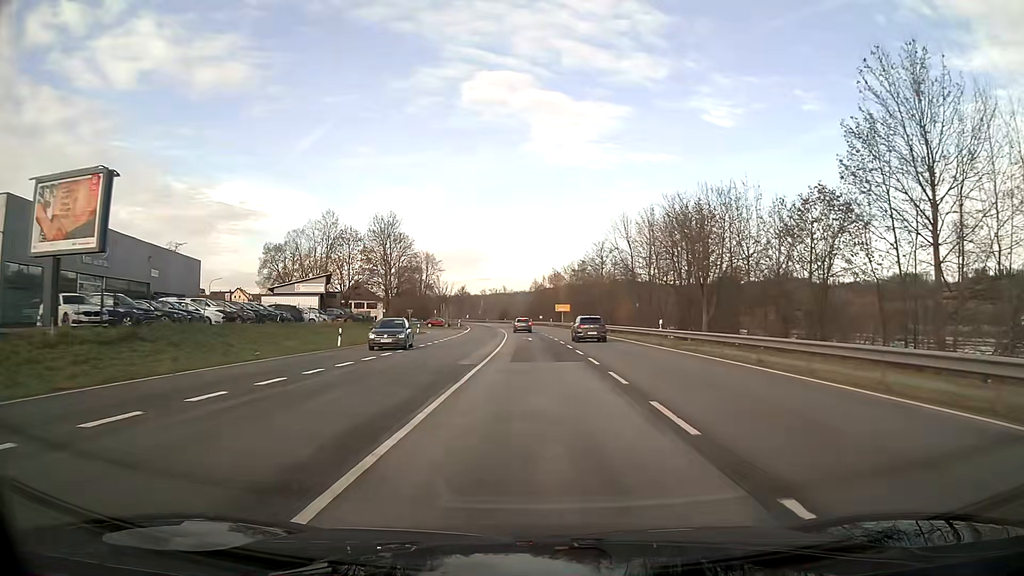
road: primary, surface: asphalt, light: Day
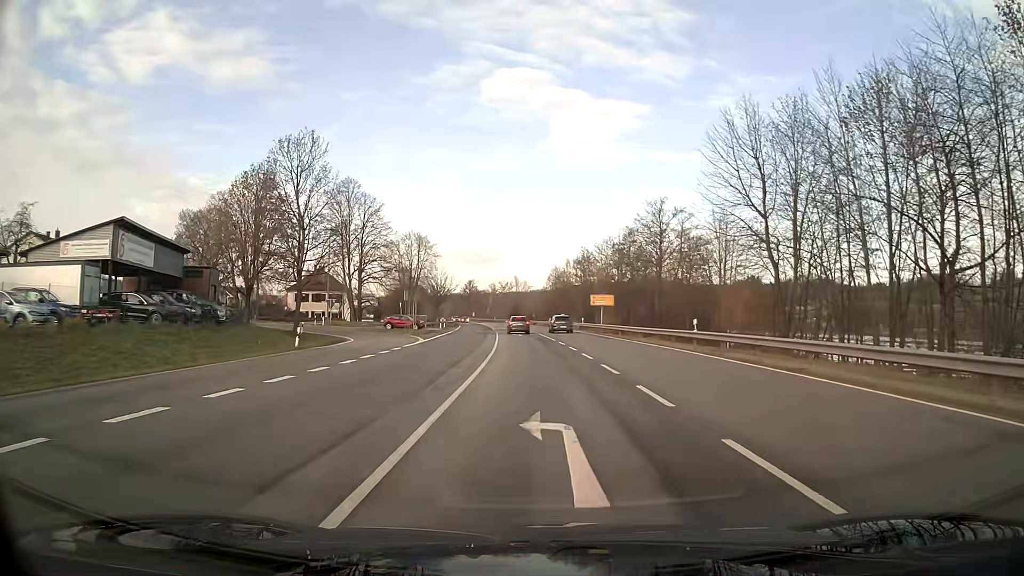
(-0.4, +39.2) m; -1°
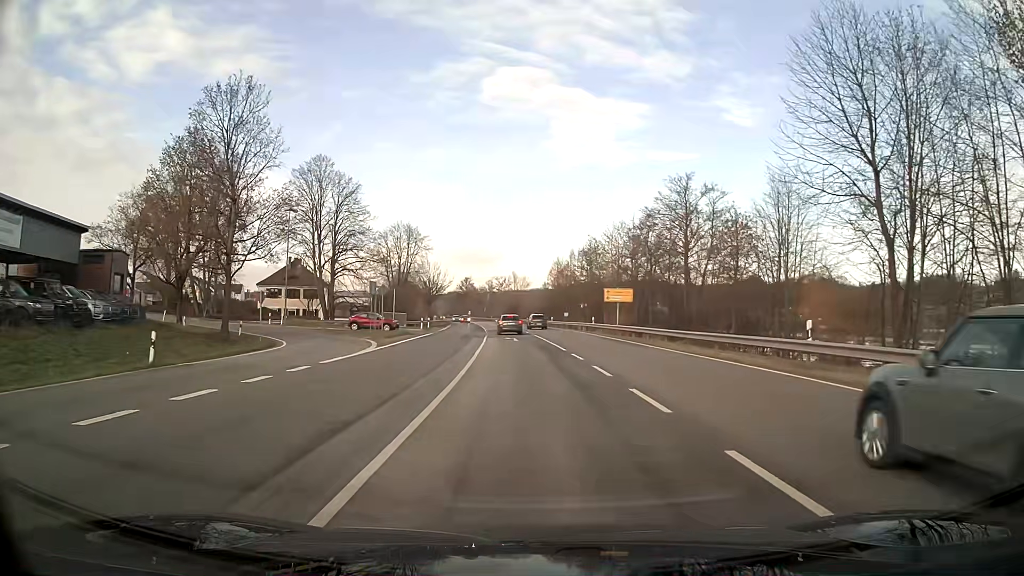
(0.0, +12.5) m; 0°
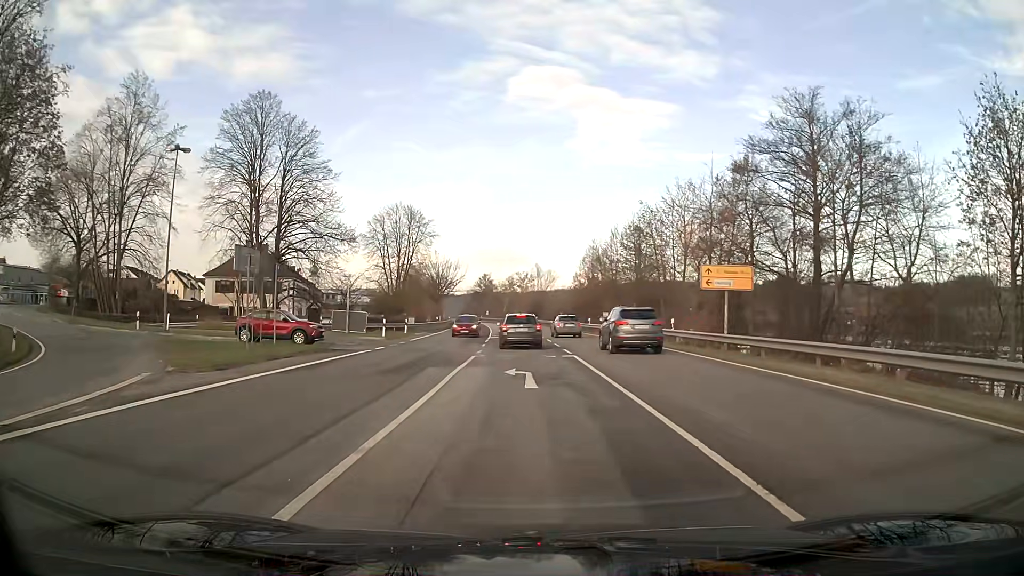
(-0.3, +24.1) m; -2°
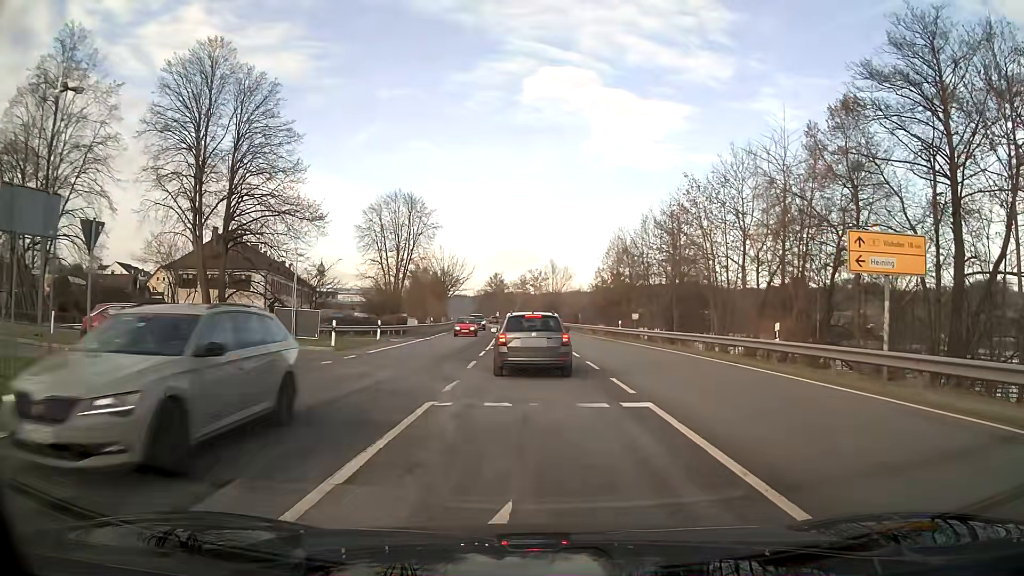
(-0.1, +12.2) m; -1°
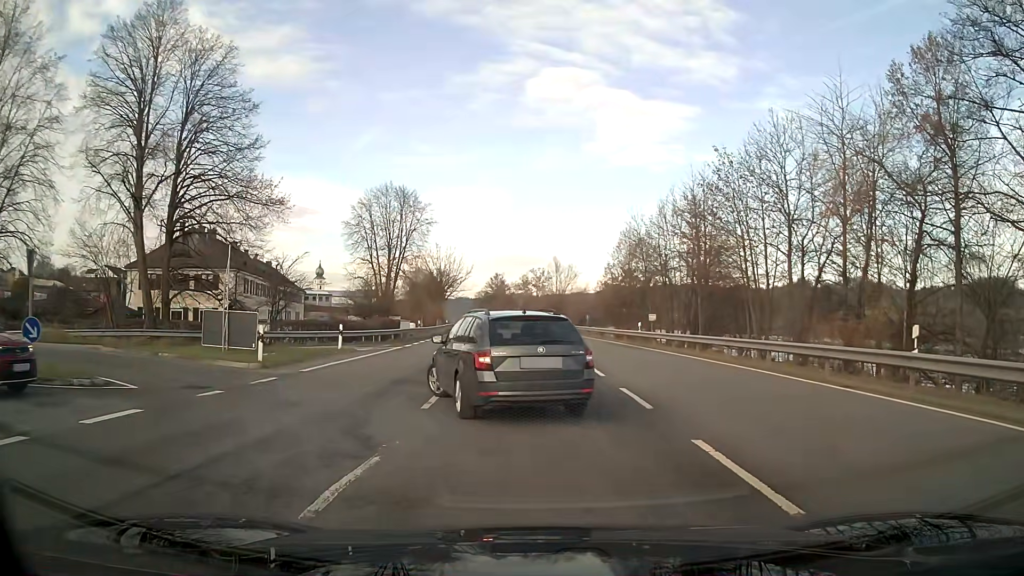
(0.0, +7.5) m; 0°
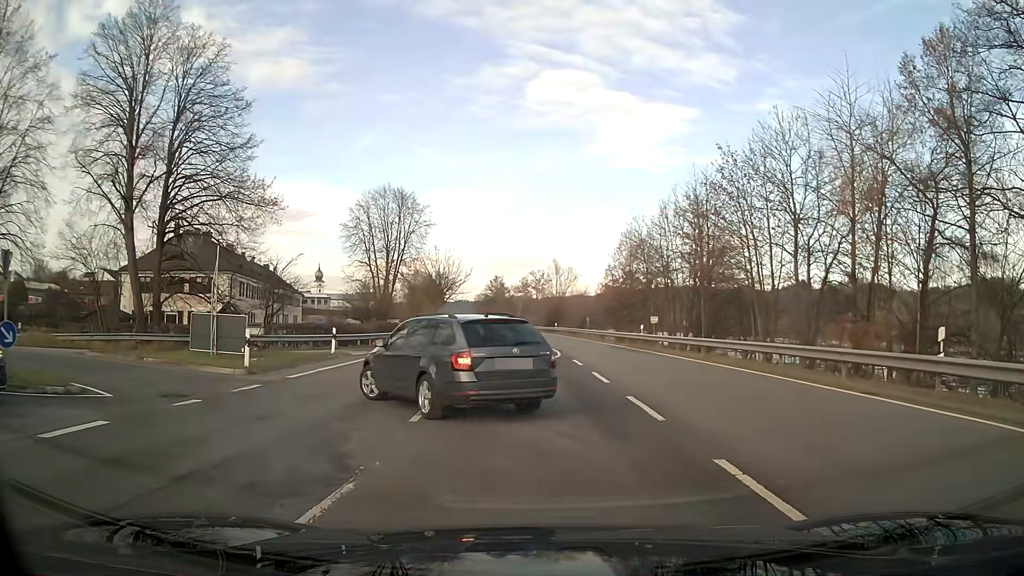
(0.0, +1.0) m; 0°
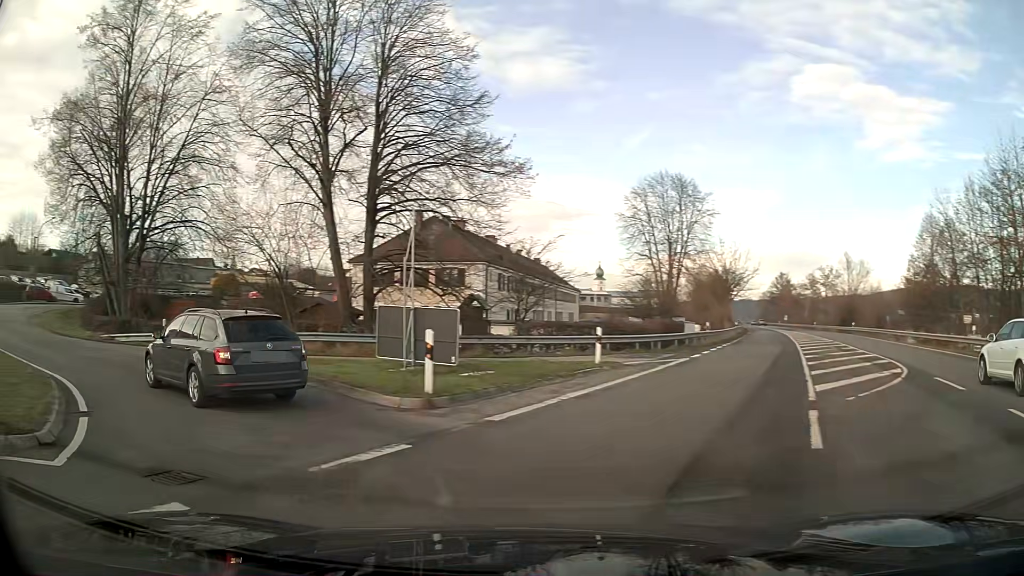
(-1.7, +8.2) m; -30°
